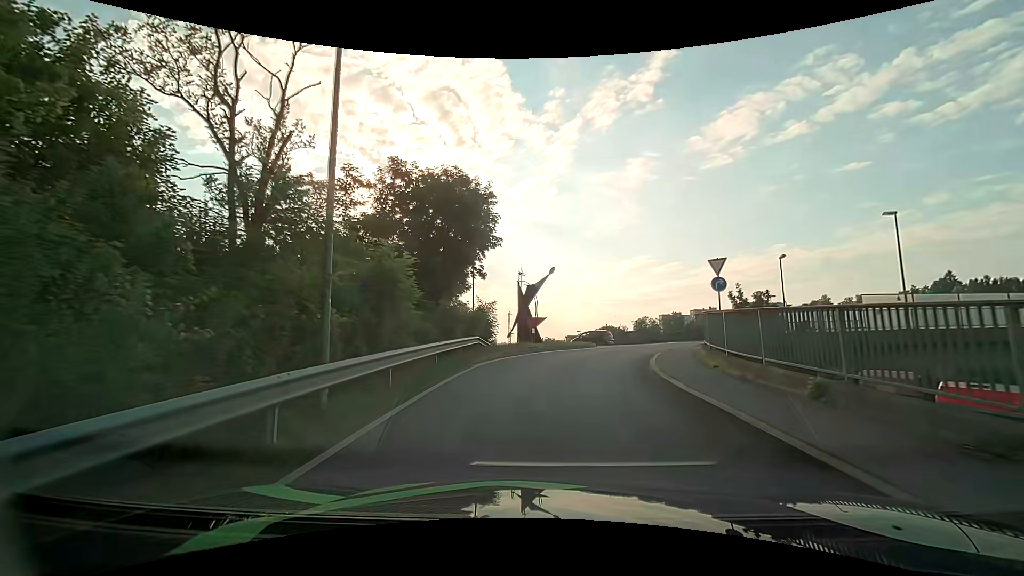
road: unclassified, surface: asphalt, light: Day
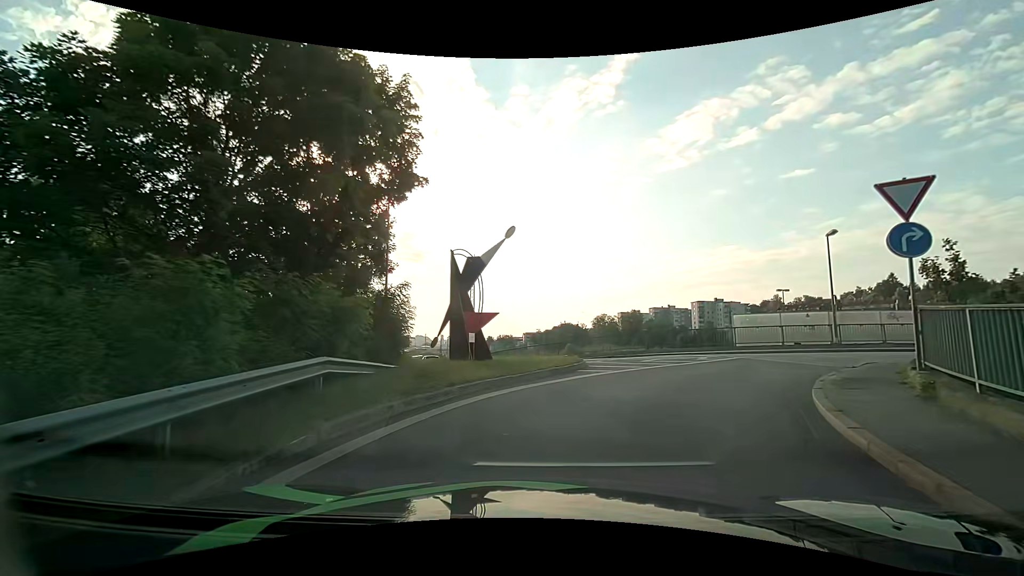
(+0.2, +12.3) m; +4°
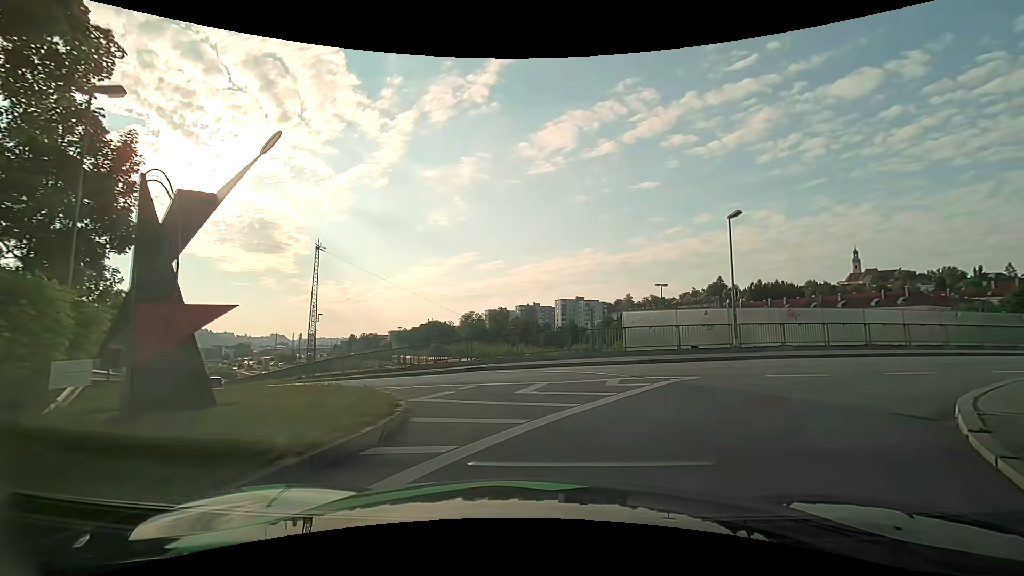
(+1.0, +8.0) m; +15°
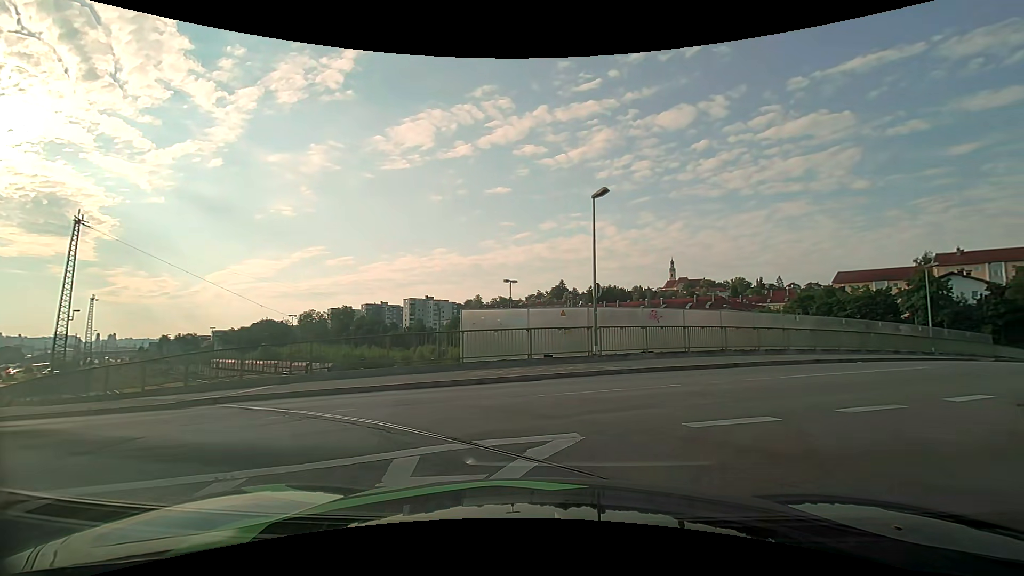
(+0.8, +6.1) m; +16°
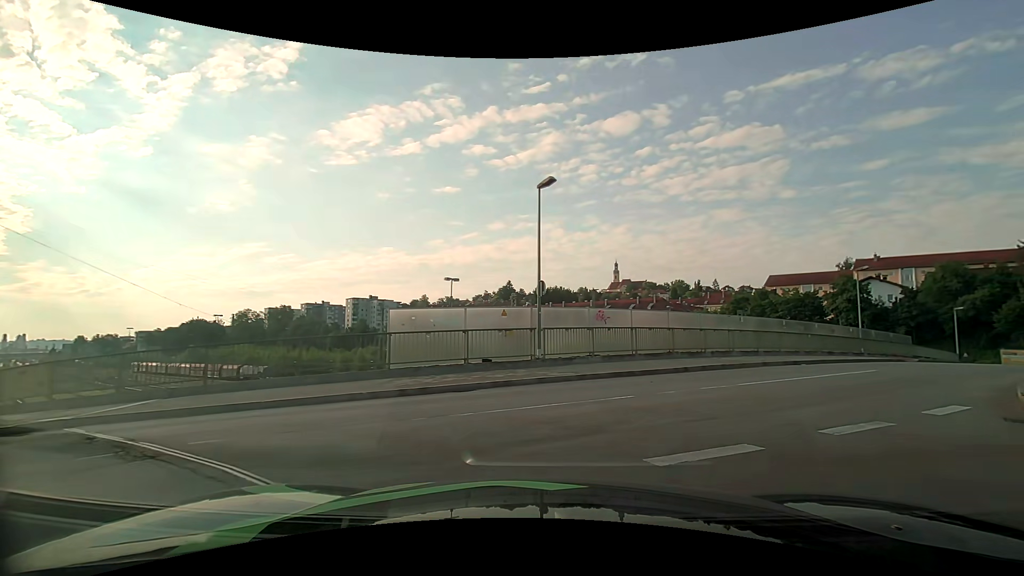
(+0.1, +1.8) m; +6°
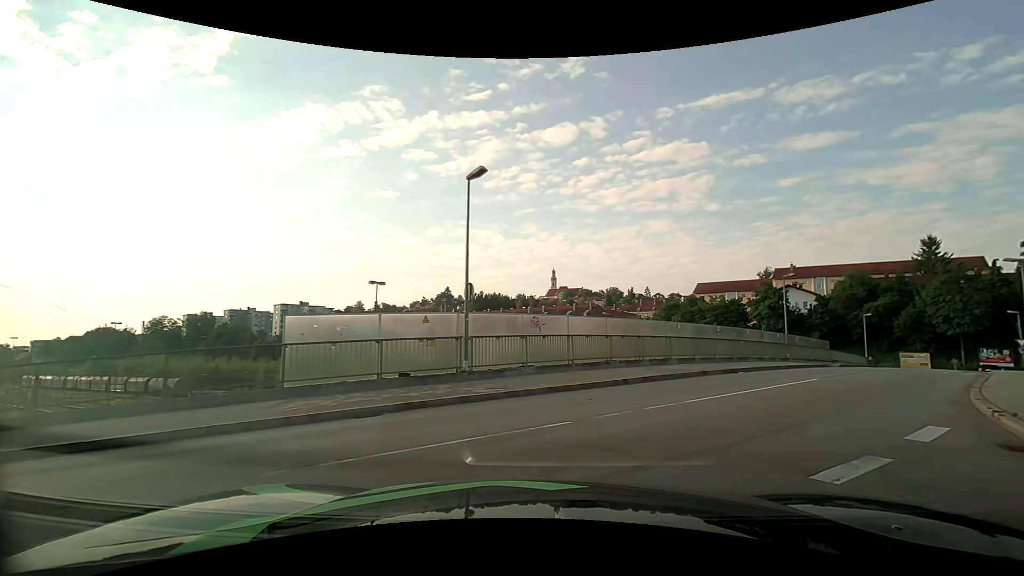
(+0.1, +2.0) m; +9°
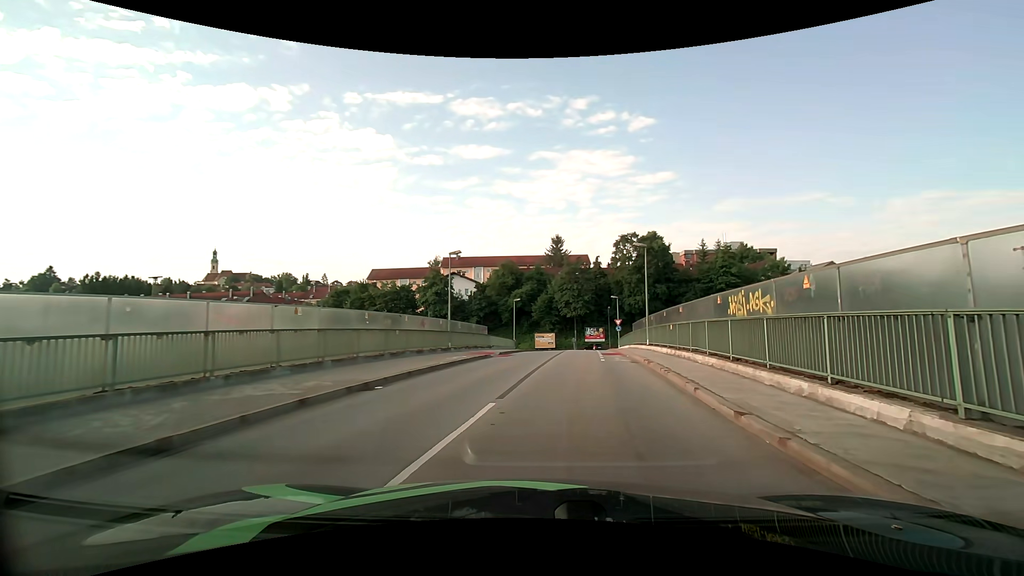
(+2.9, +9.4) m; +35°
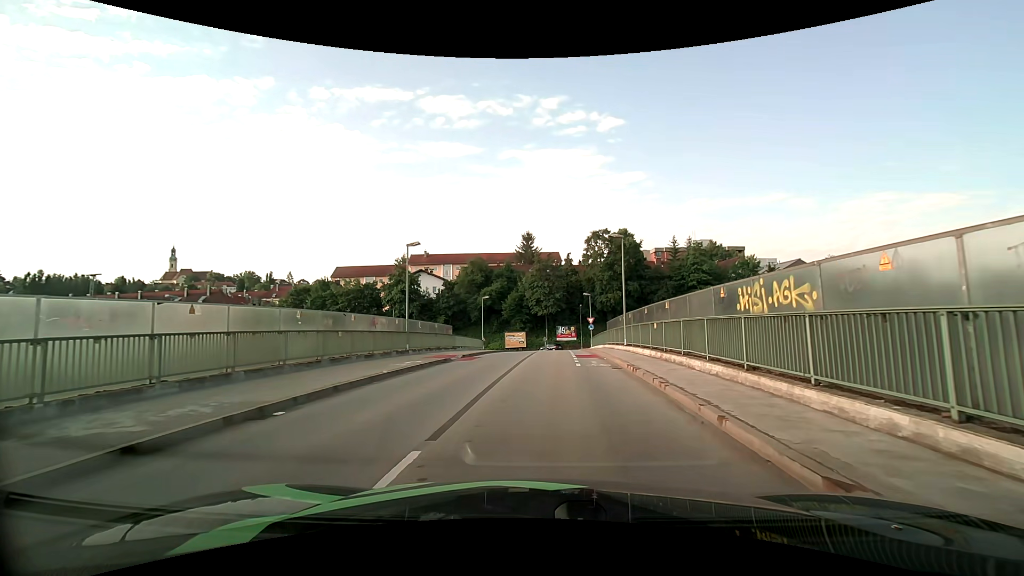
(+0.1, +3.1) m; +3°
